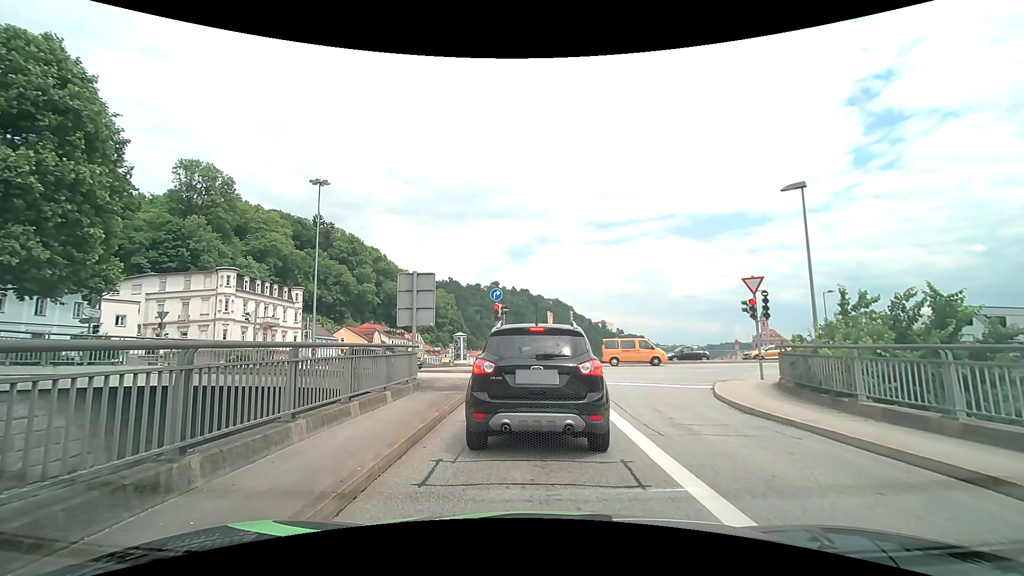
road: primary_link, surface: asphalt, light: Day
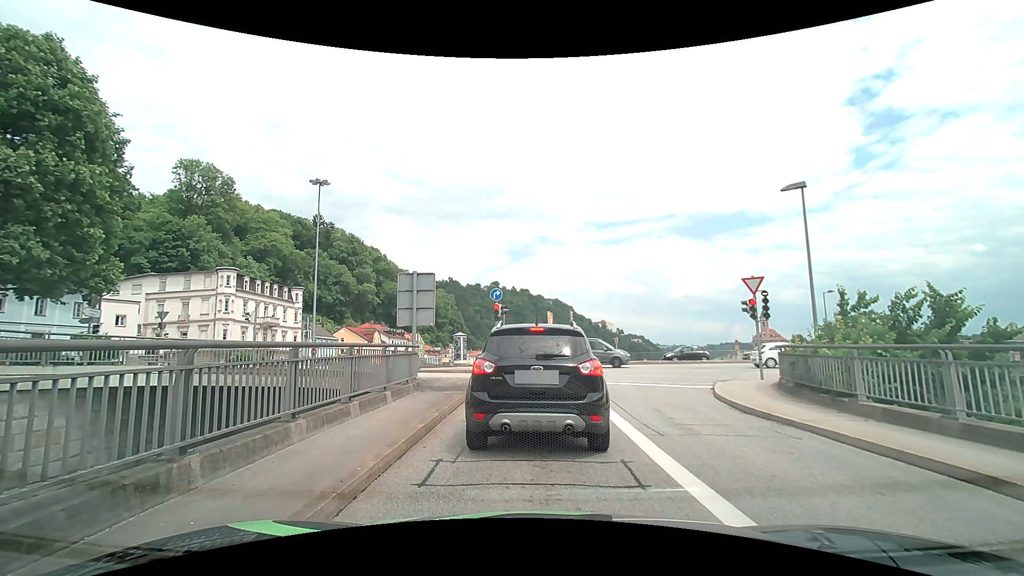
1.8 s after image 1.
(0.0, 0.0) m; 0°
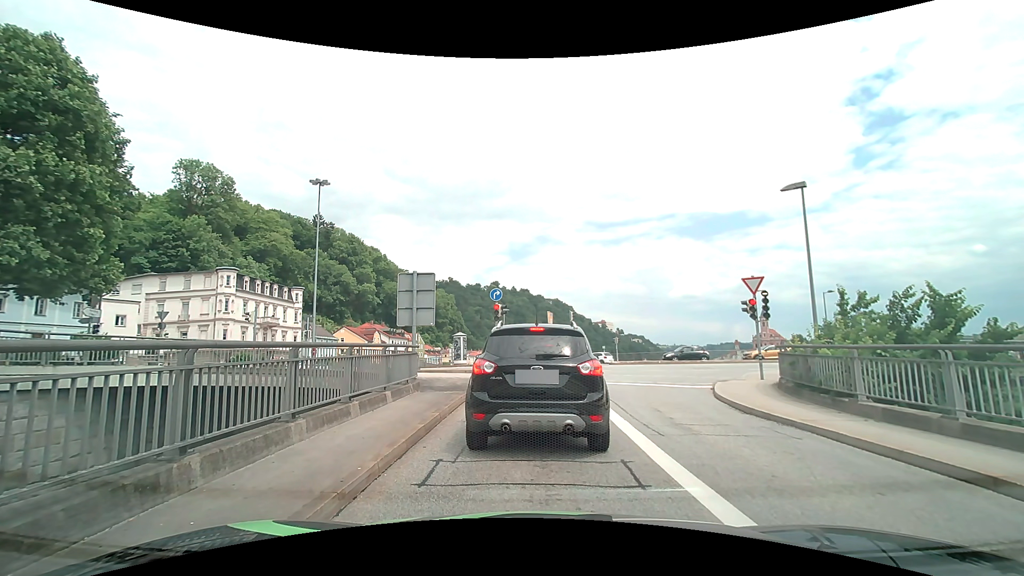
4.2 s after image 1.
(0.0, 0.0) m; 0°
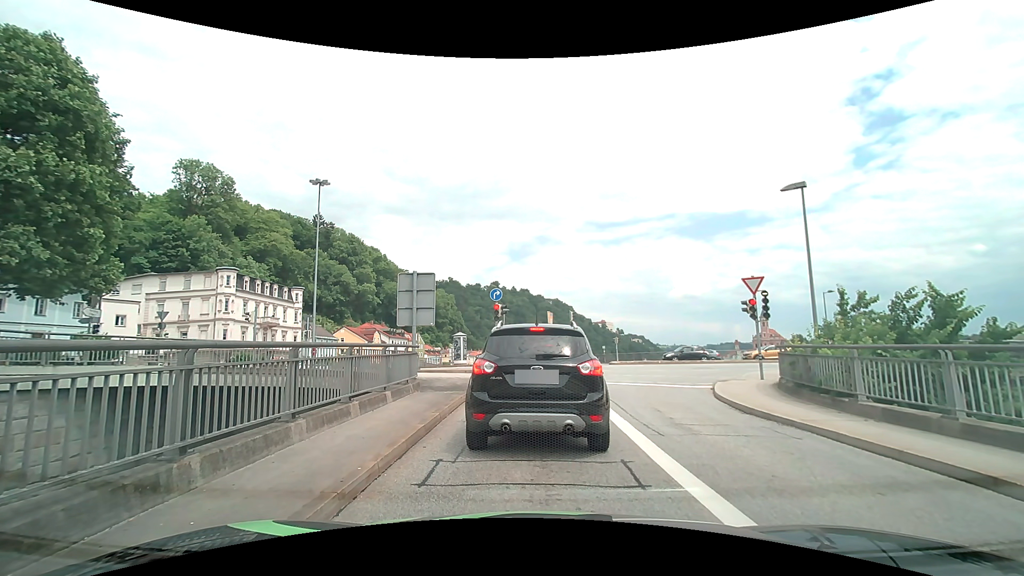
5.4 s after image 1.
(0.0, 0.0) m; 0°
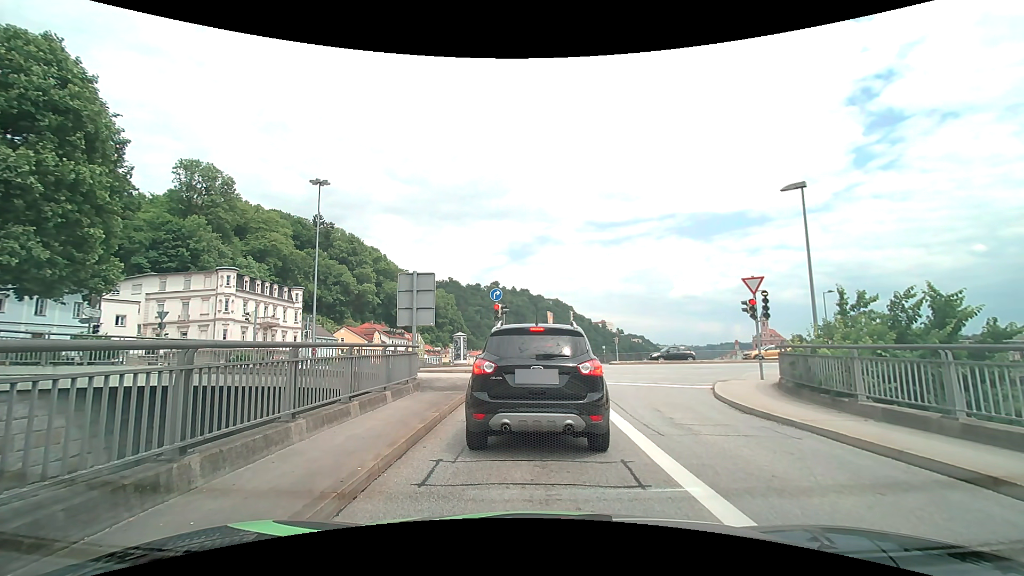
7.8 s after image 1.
(0.0, 0.0) m; 0°
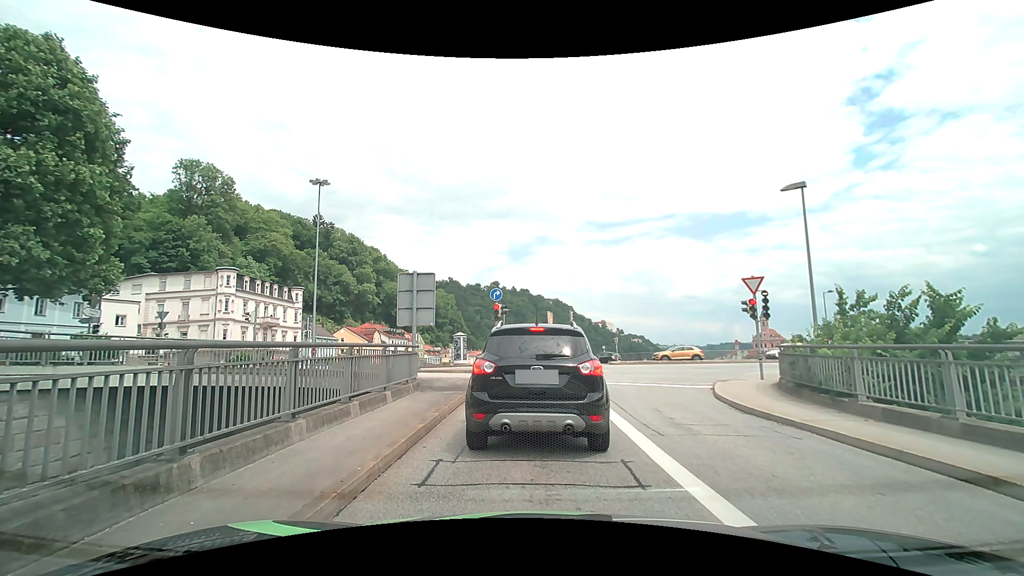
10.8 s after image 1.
(0.0, 0.0) m; 0°
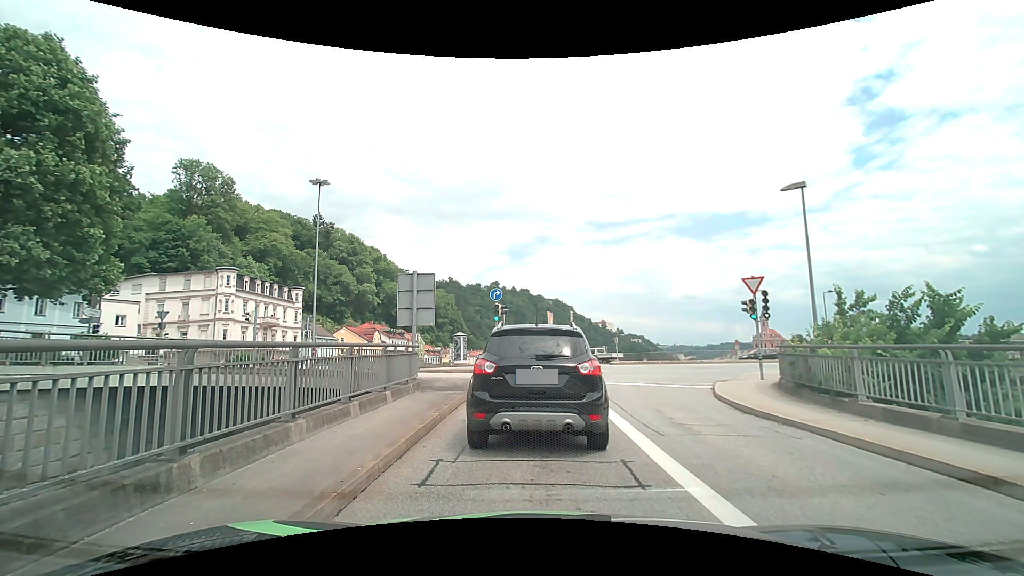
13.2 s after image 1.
(0.0, 0.0) m; 0°
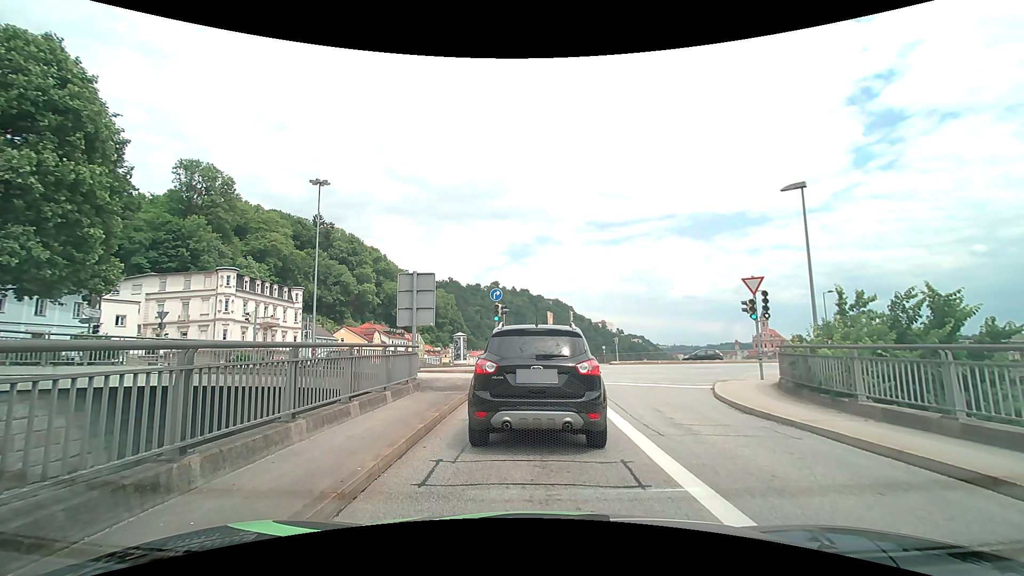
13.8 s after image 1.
(0.0, 0.0) m; 0°
(0, +10) (+1, +20) (+5, +29) (+14, +34) (+24, +35) (+34, +35) (+44, +35) (+54, +35) (+64, +35) (+74, +34) m
